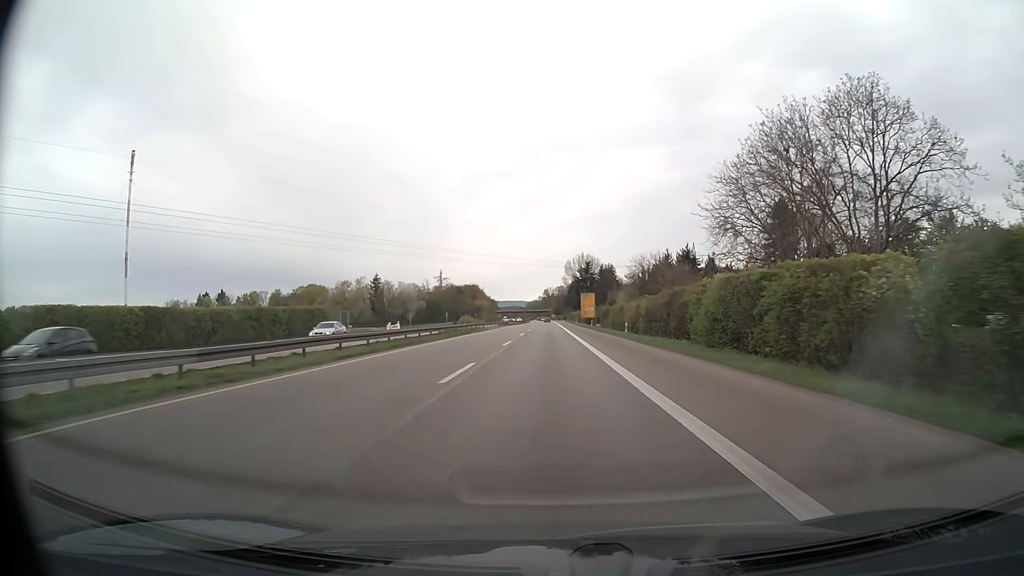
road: trunk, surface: asphalt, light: Day
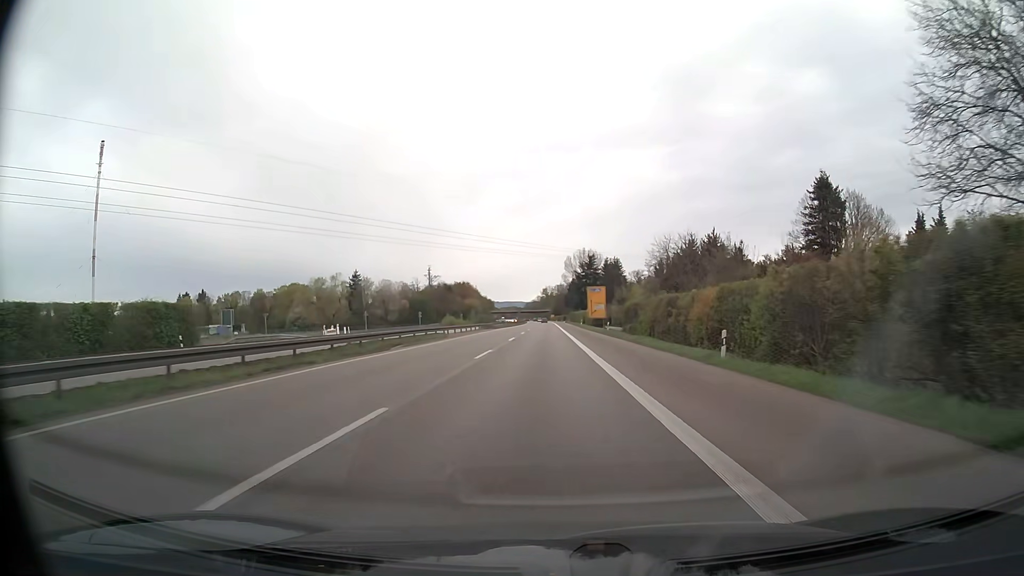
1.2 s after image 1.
(+0.1, +28.3) m; 0°
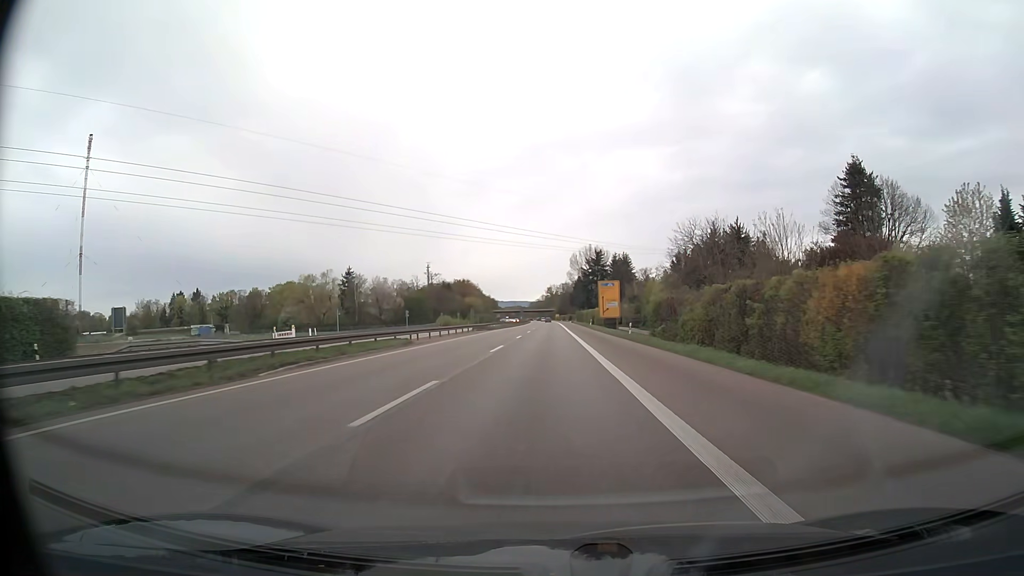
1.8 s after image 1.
(-0.1, +14.2) m; -1°
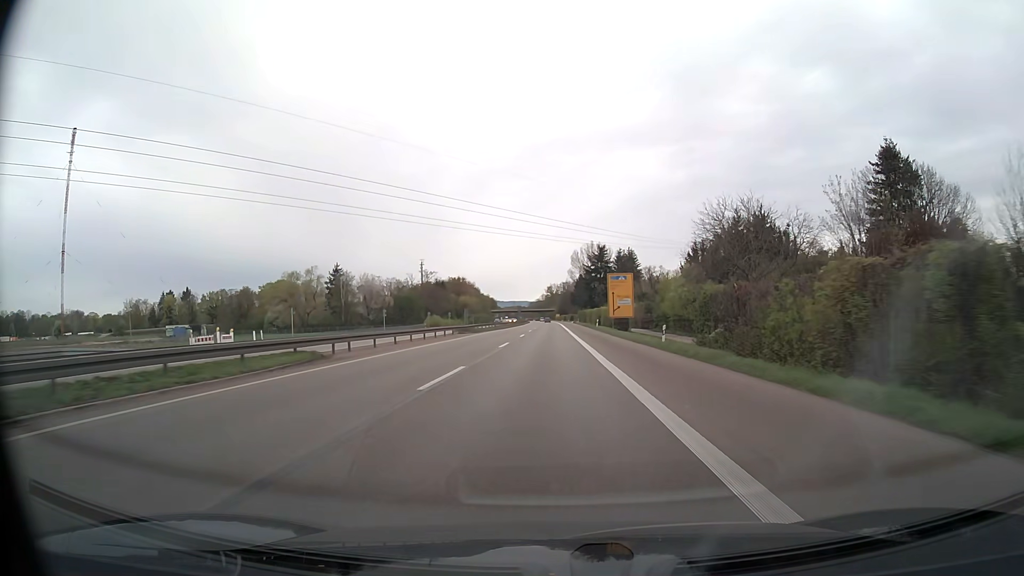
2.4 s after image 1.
(0.0, +14.2) m; 0°
